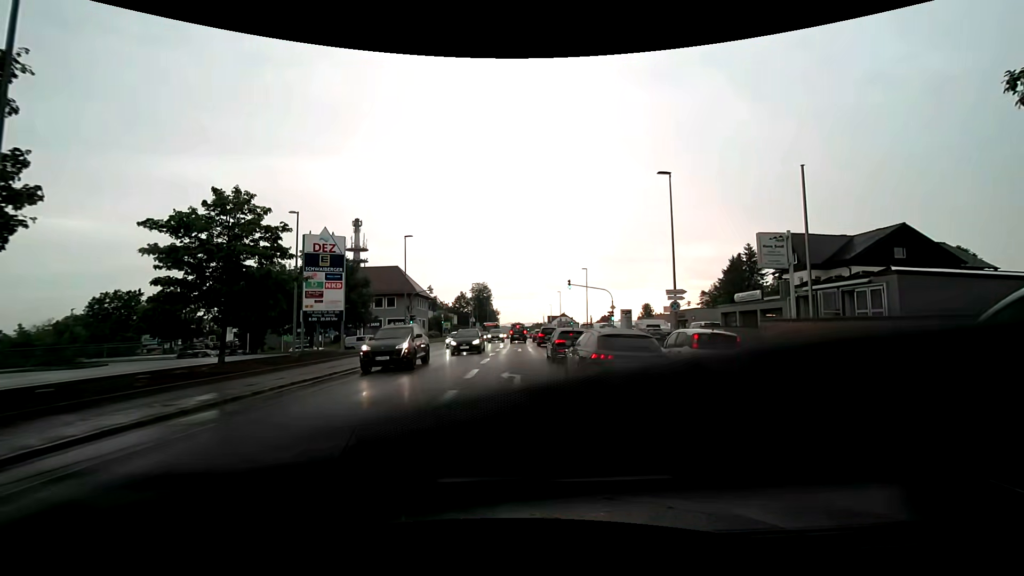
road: tertiary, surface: asphalt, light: Day
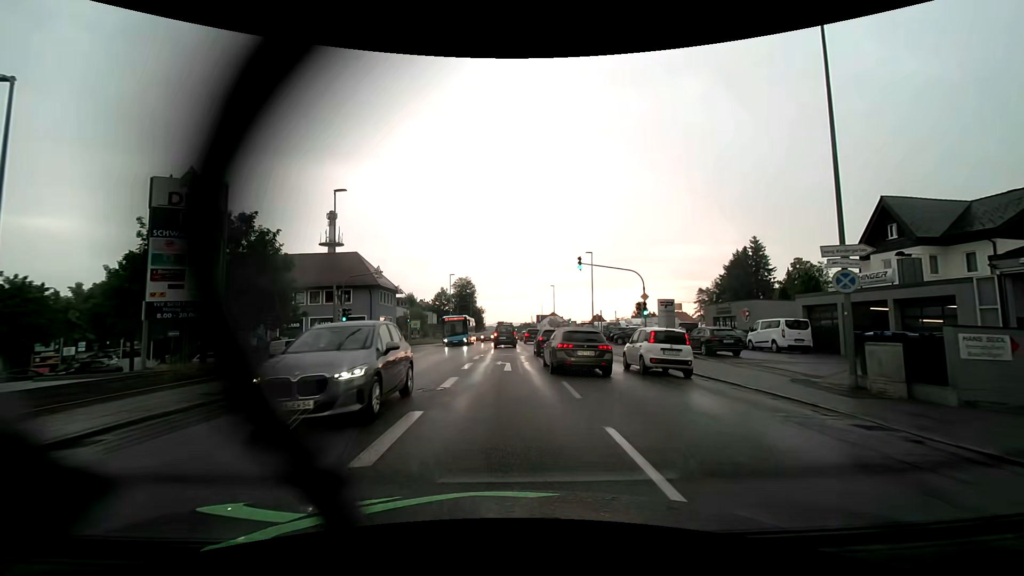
(+0.1, +15.3) m; 0°
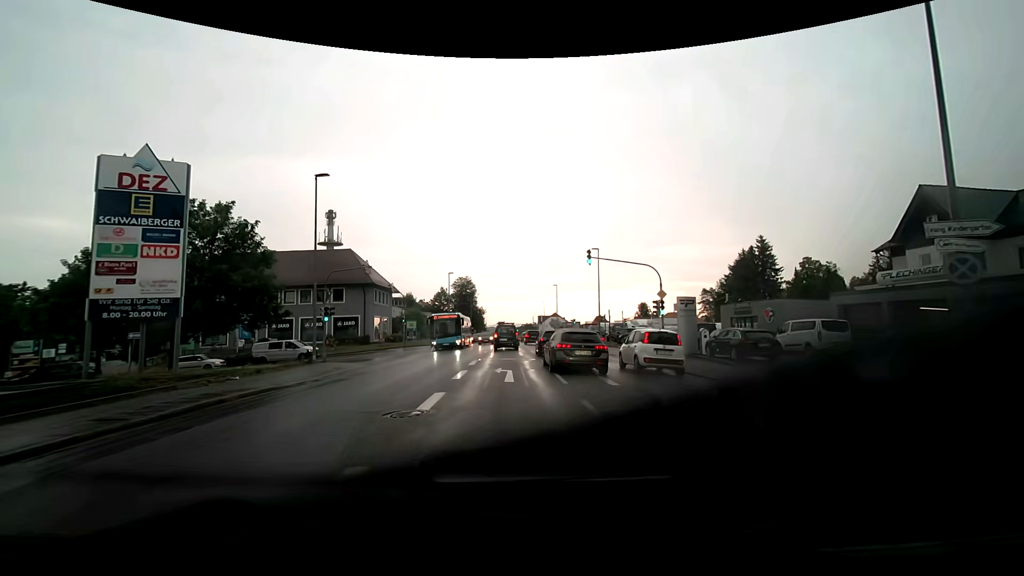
(0.0, +3.2) m; 0°
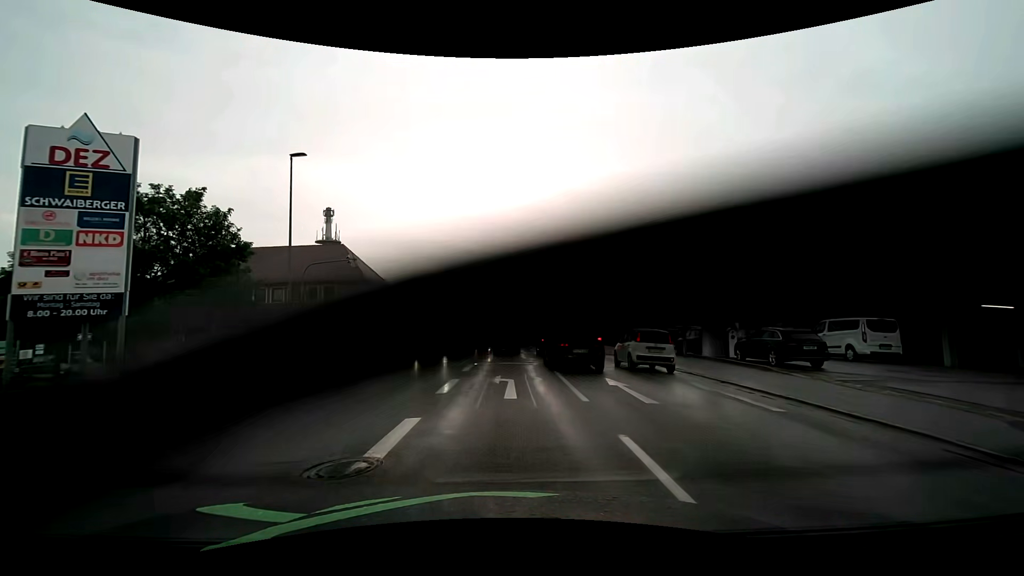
(0.0, +3.2) m; 0°
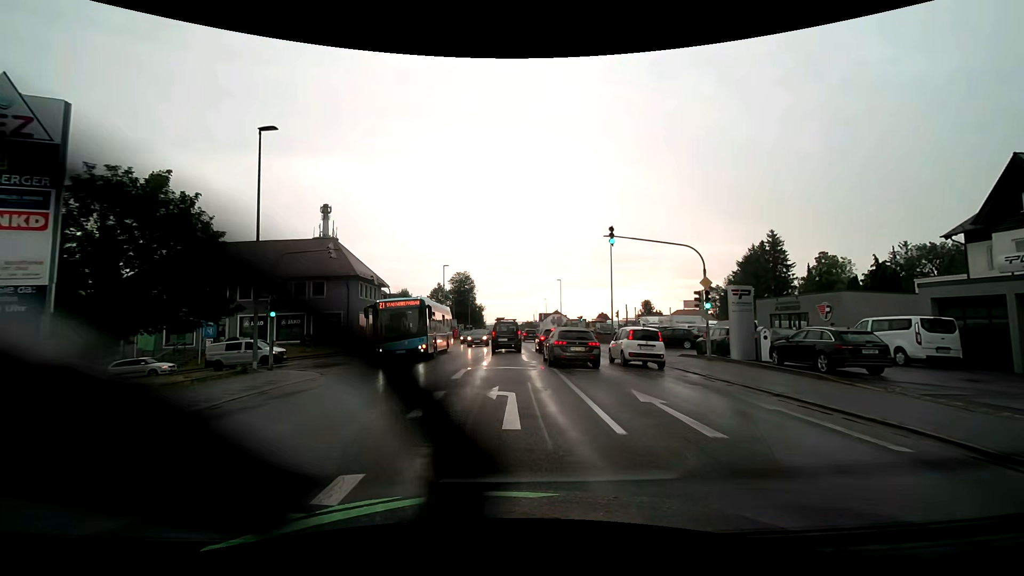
(0.0, +3.0) m; -1°
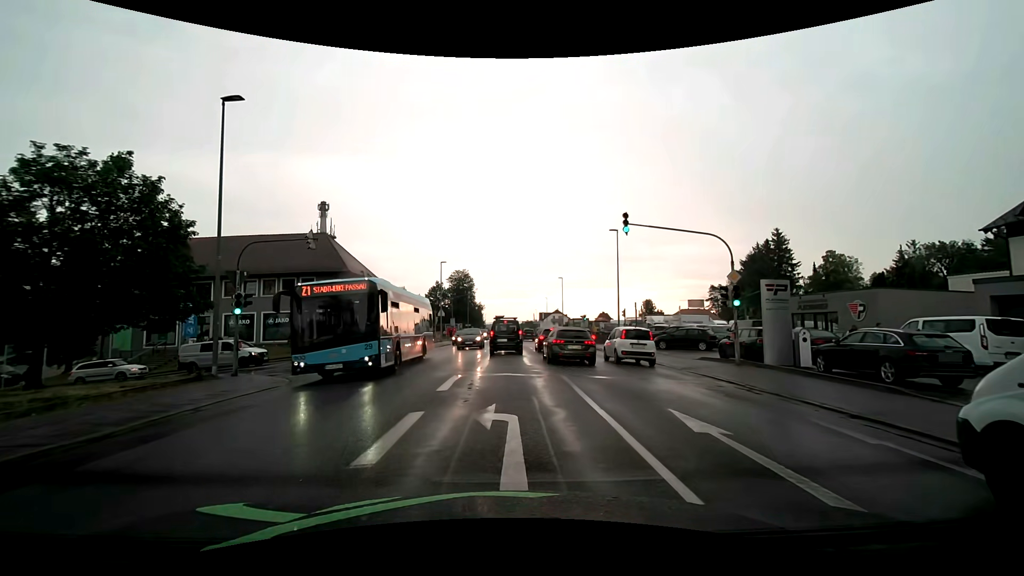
(0.0, +2.7) m; +1°
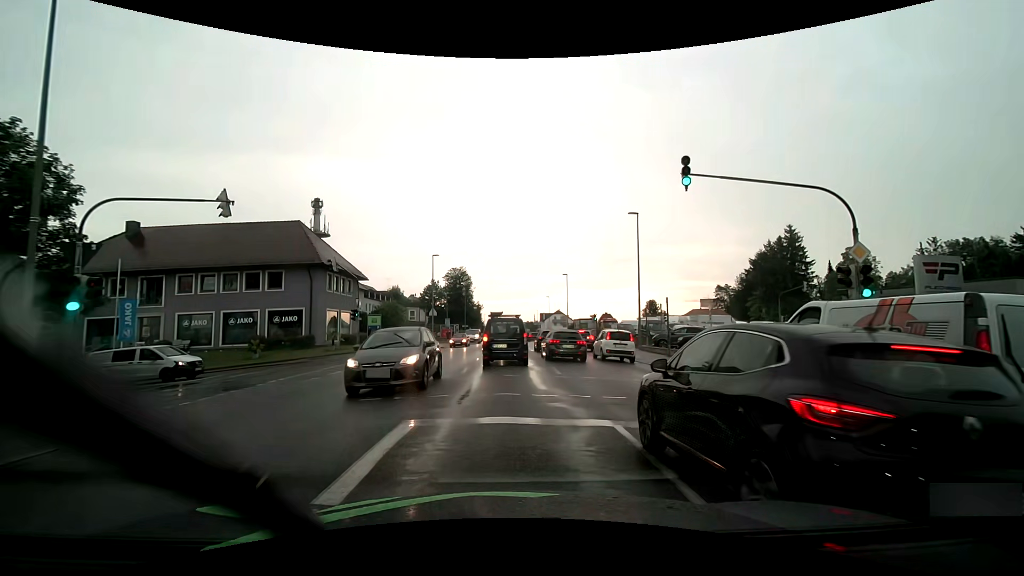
(0.0, +6.8) m; 0°
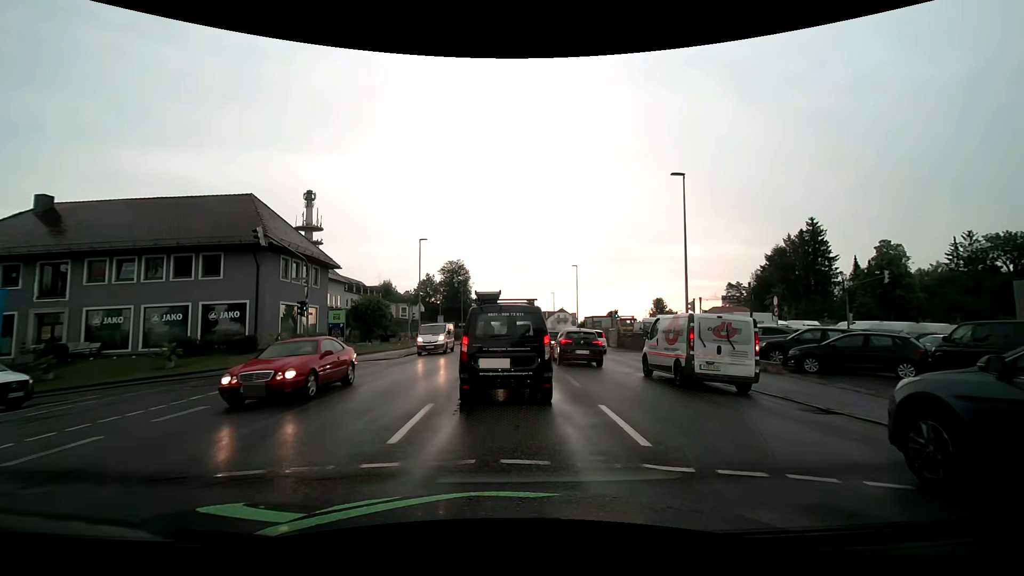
(0.0, +9.3) m; 0°
